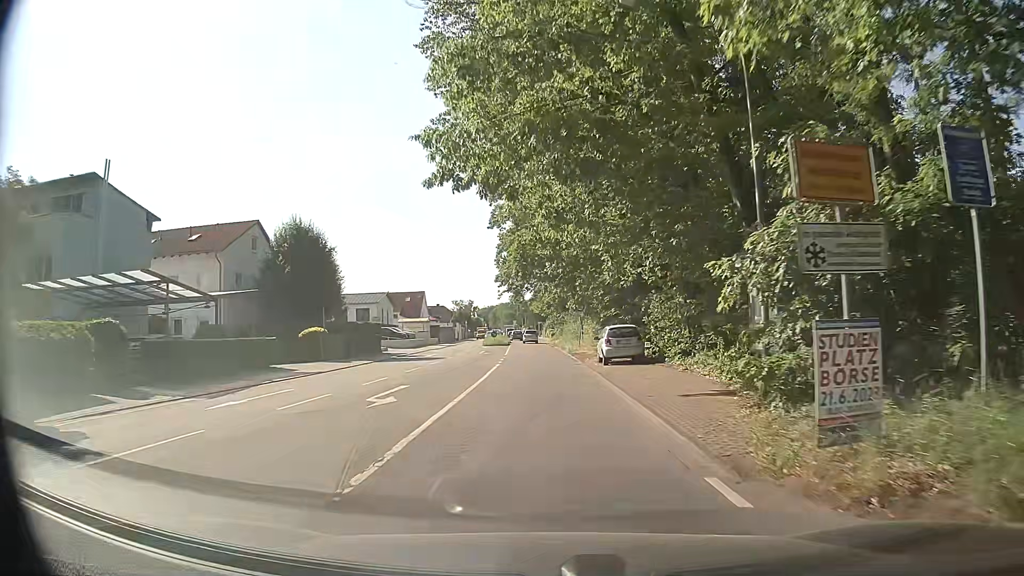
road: primary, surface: asphalt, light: Day
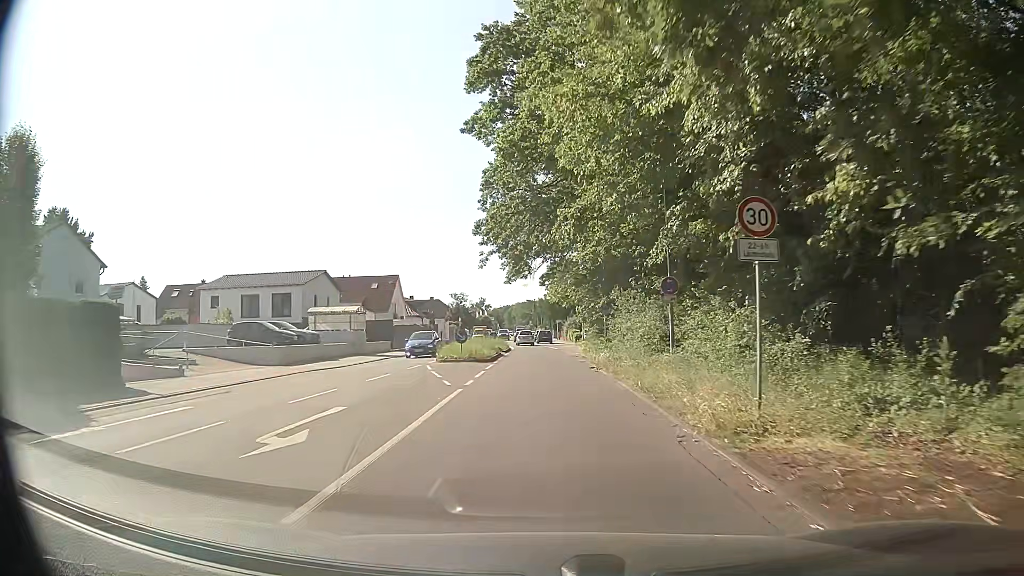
(-0.6, +35.2) m; -2°
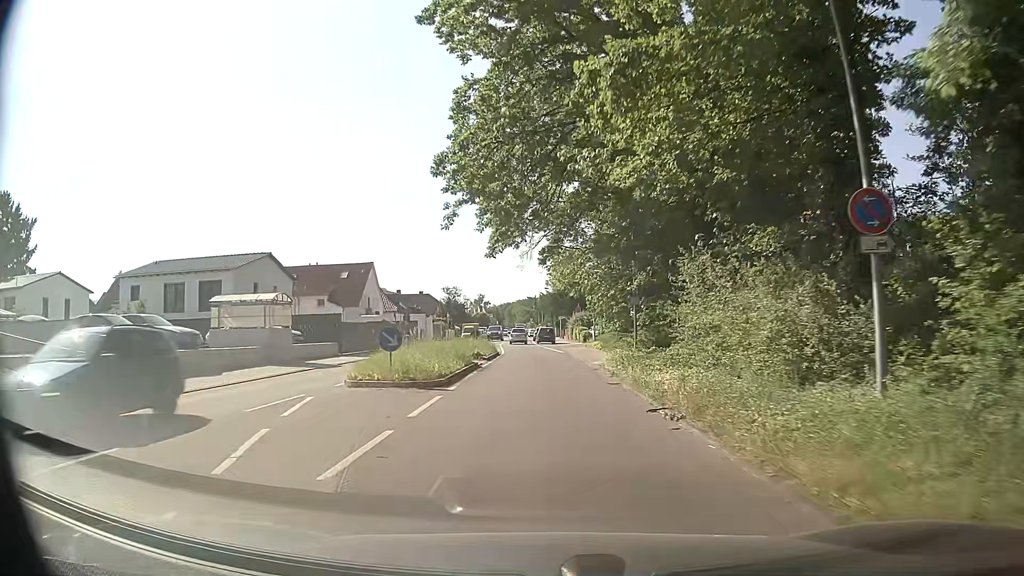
(+0.1, +13.9) m; +1°
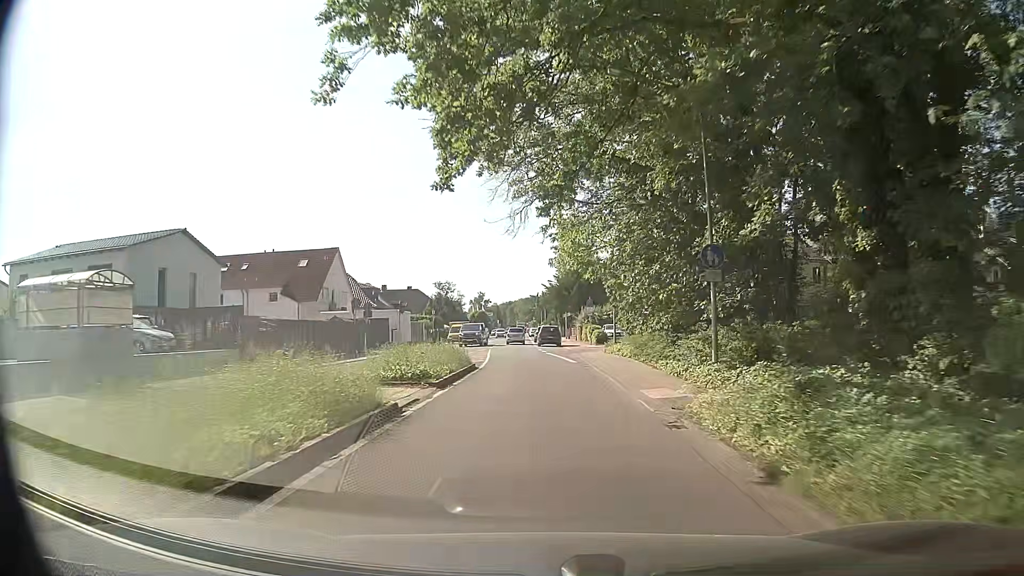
(-0.3, +13.7) m; -2°
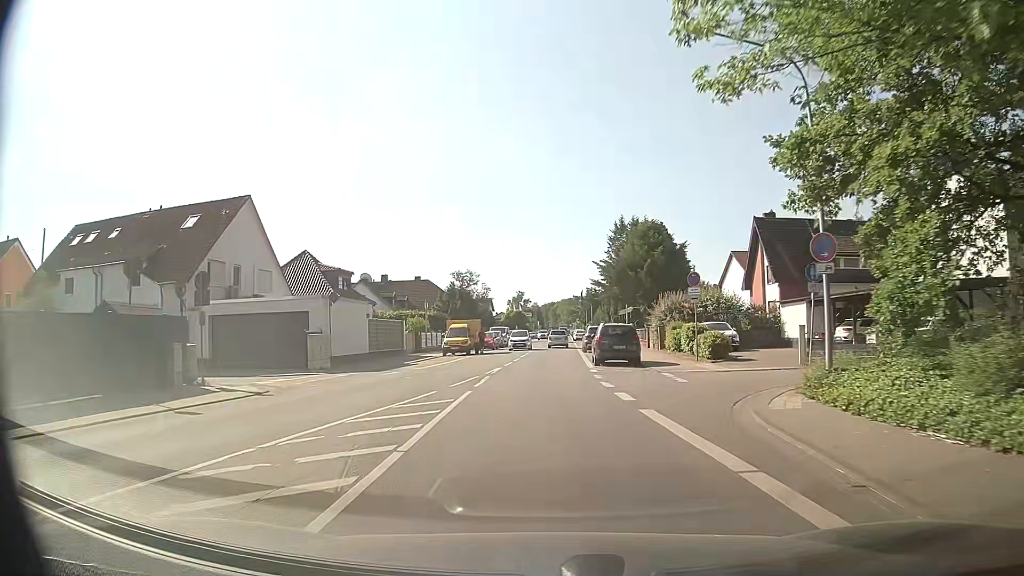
(-0.5, +26.5) m; -4°
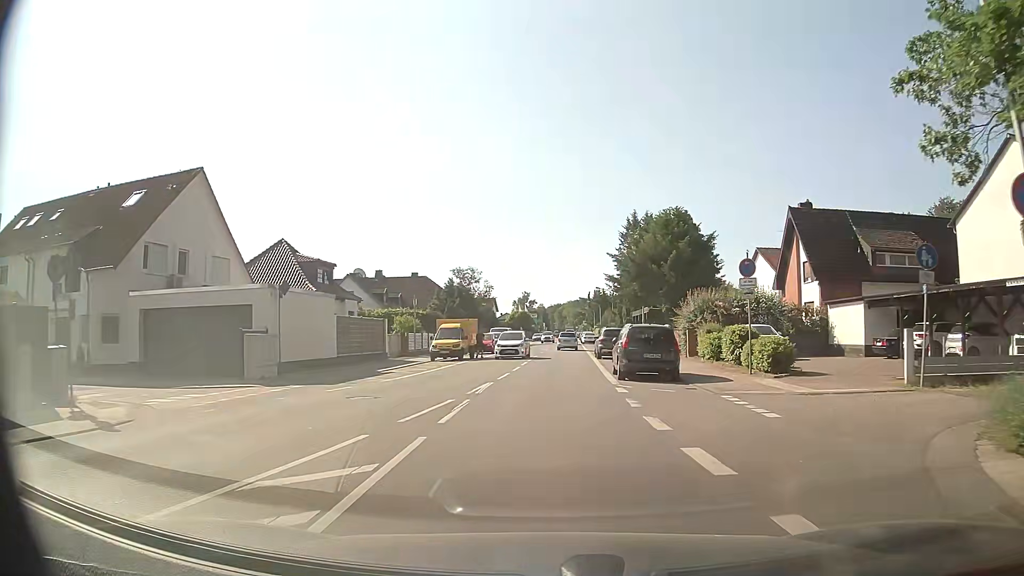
(0.0, +6.6) m; +1°
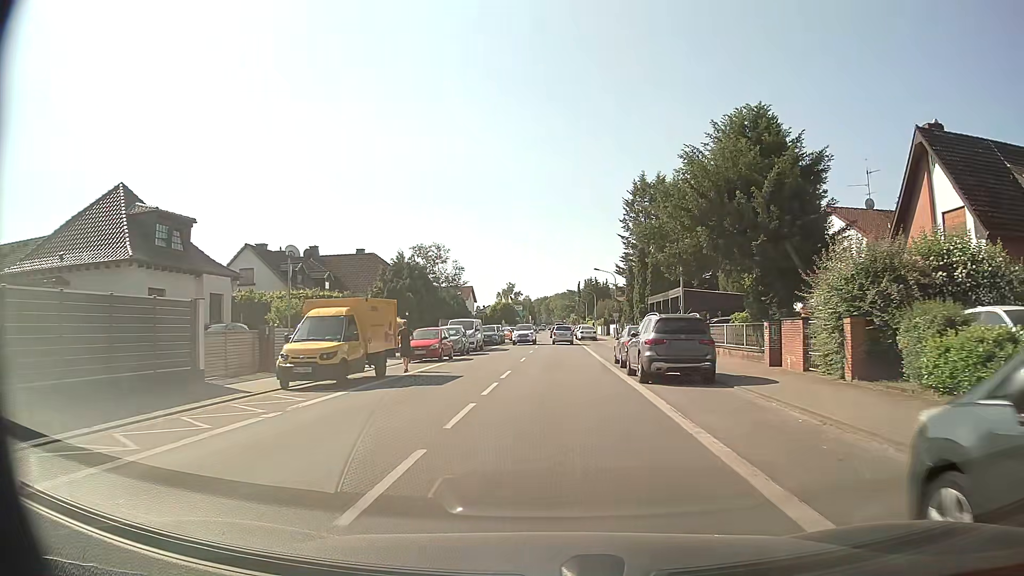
(0.0, +19.7) m; 0°
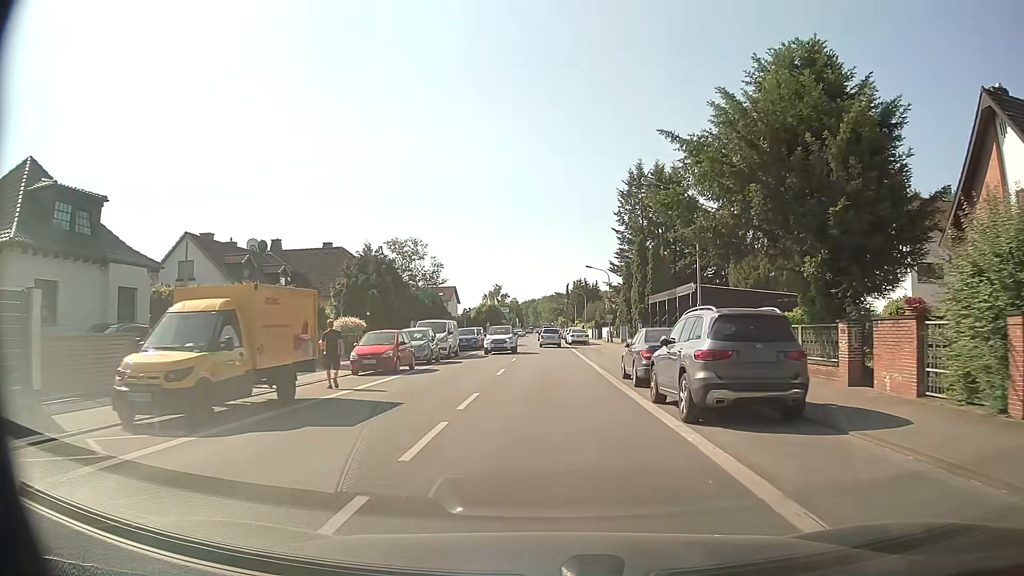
(+0.1, +6.6) m; +1°
(0, +10) (0, +20) (0, +30) (0, +40) (0, +50) (0, +60) (0, +70) (0, +80) (0, +90) (0, +100) m
